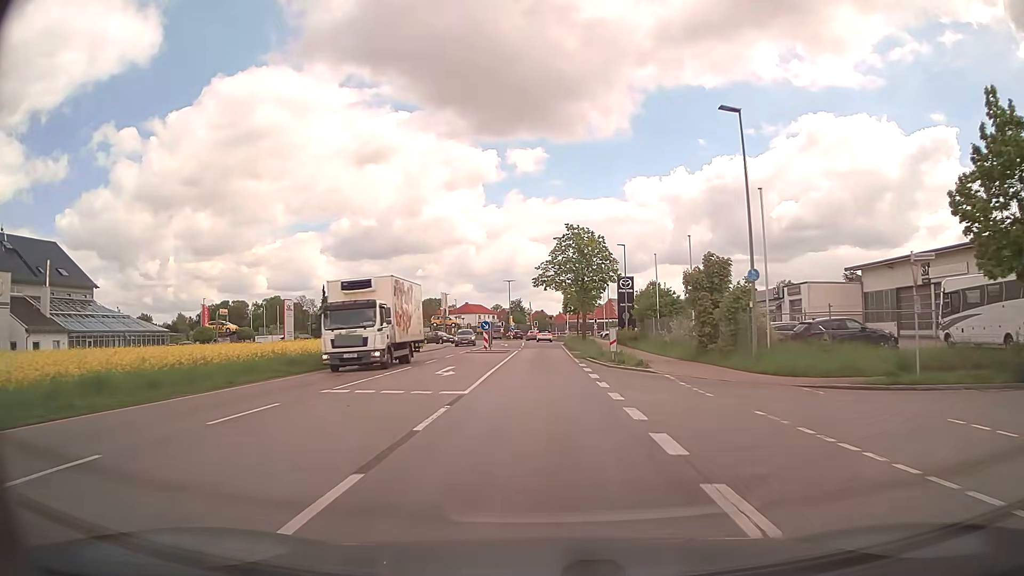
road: secondary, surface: asphalt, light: Day
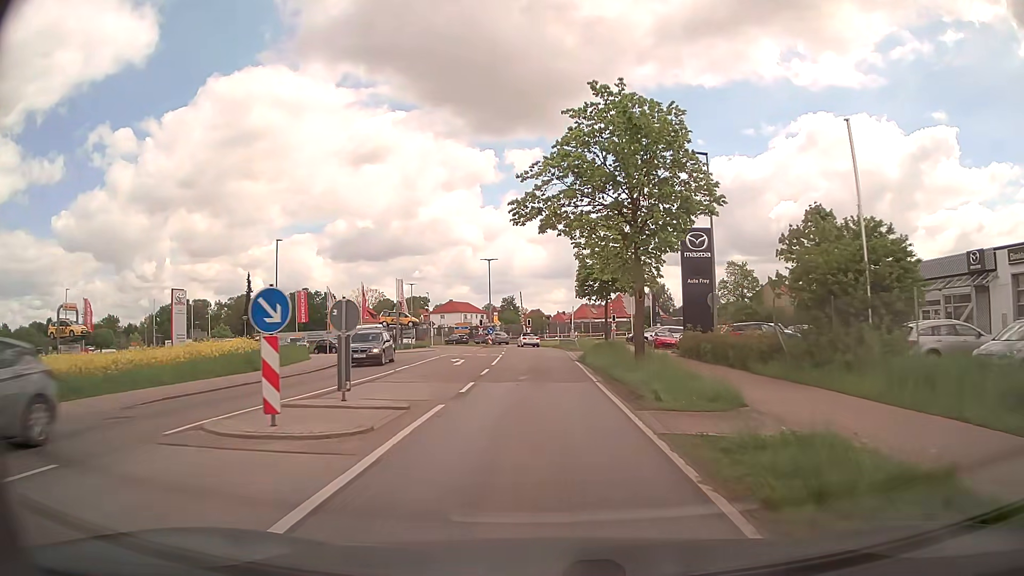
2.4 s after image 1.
(0.0, +31.5) m; 0°
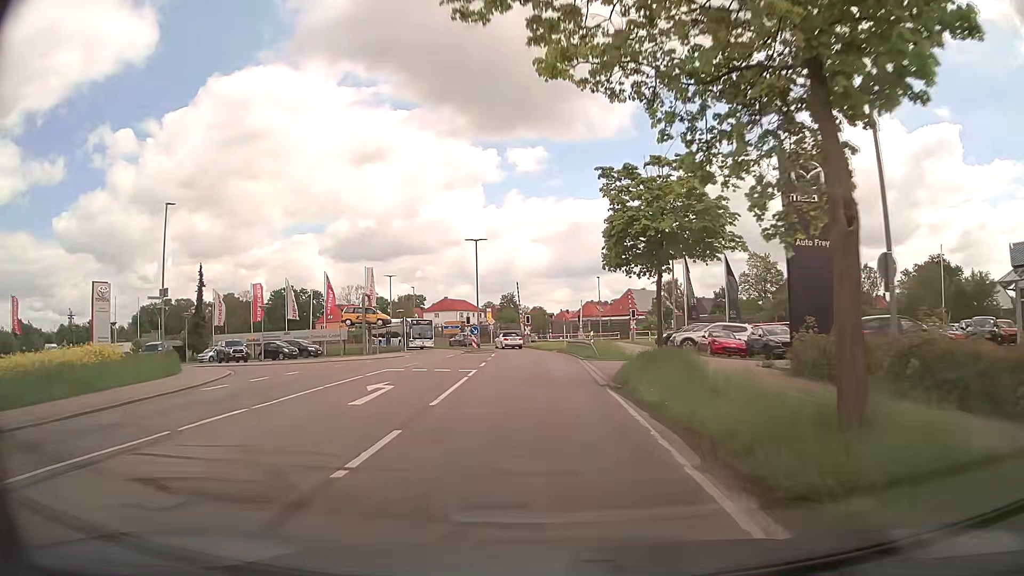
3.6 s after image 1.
(0.0, +14.7) m; 0°
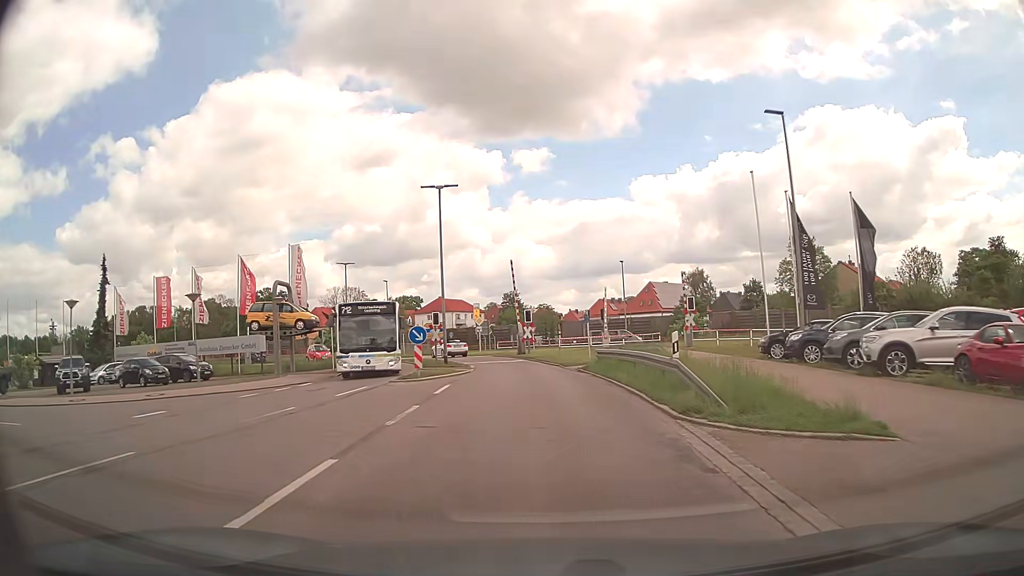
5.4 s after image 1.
(-0.1, +21.2) m; -1°
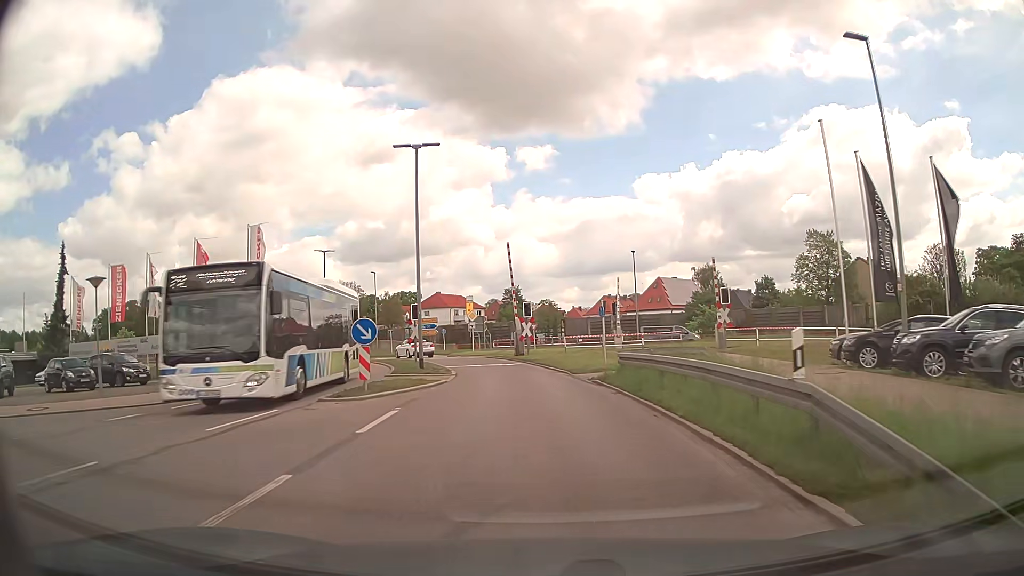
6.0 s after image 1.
(0.0, +6.9) m; 0°
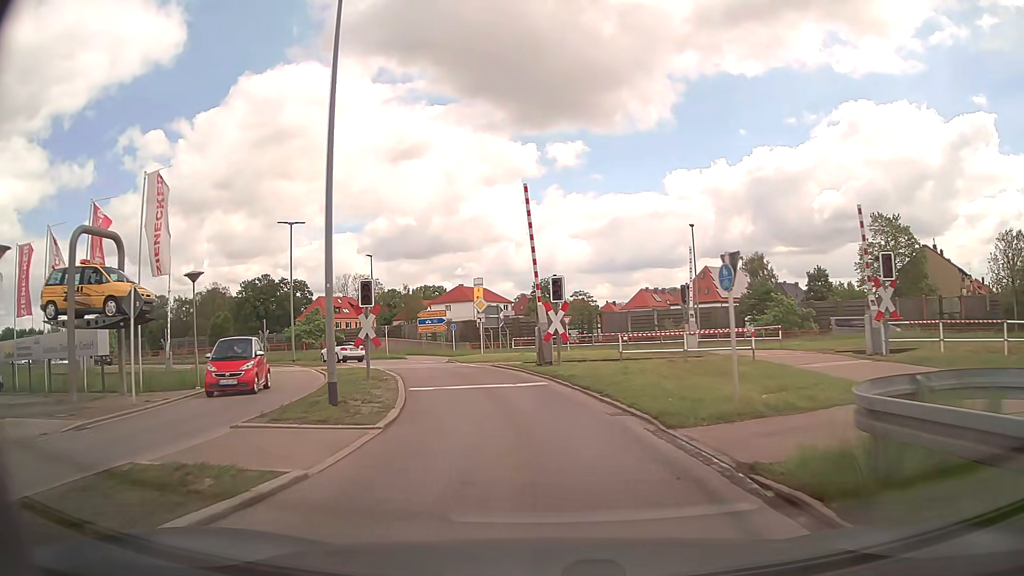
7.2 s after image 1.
(-0.2, +13.6) m; -2°
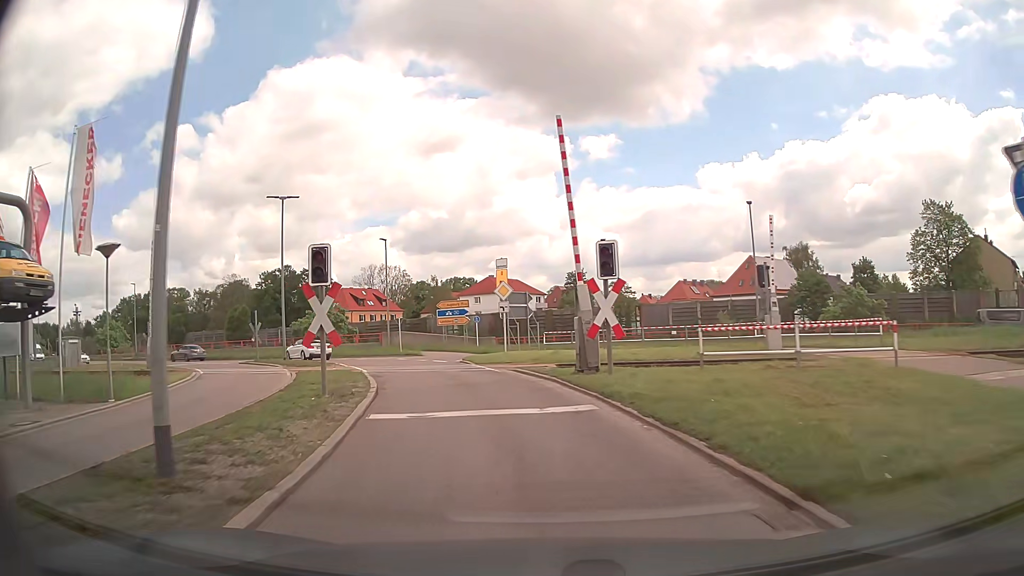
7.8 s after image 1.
(-0.2, +6.6) m; -3°
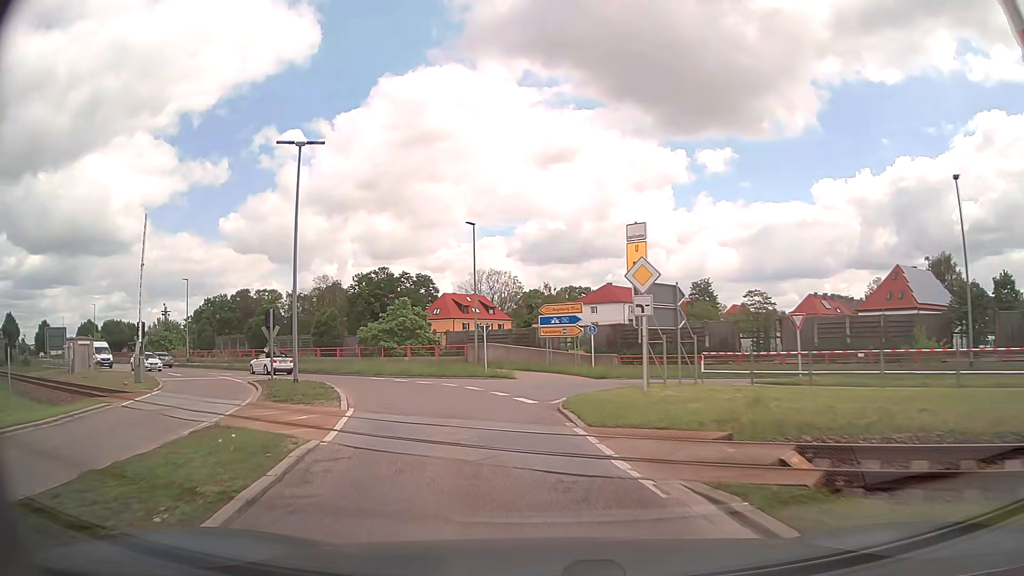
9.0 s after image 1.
(-0.9, +12.7) m; -10°
(-1, +10) (-3, +20) (-7, +29) (-13, +37) (-20, +44) (-27, +51) (-35, +57) (-44, +62) (-52, +68) (-60, +73) m
